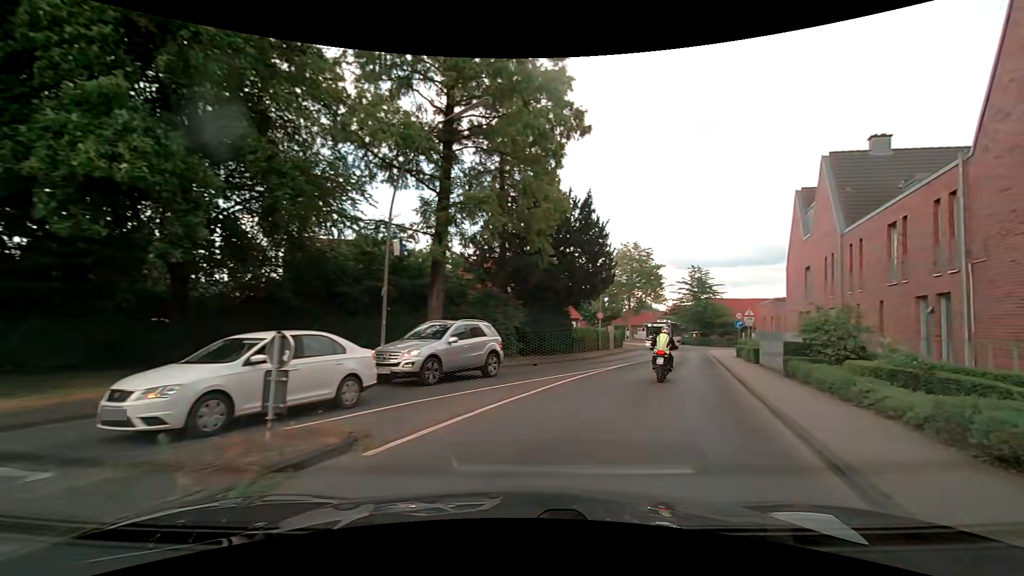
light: Day
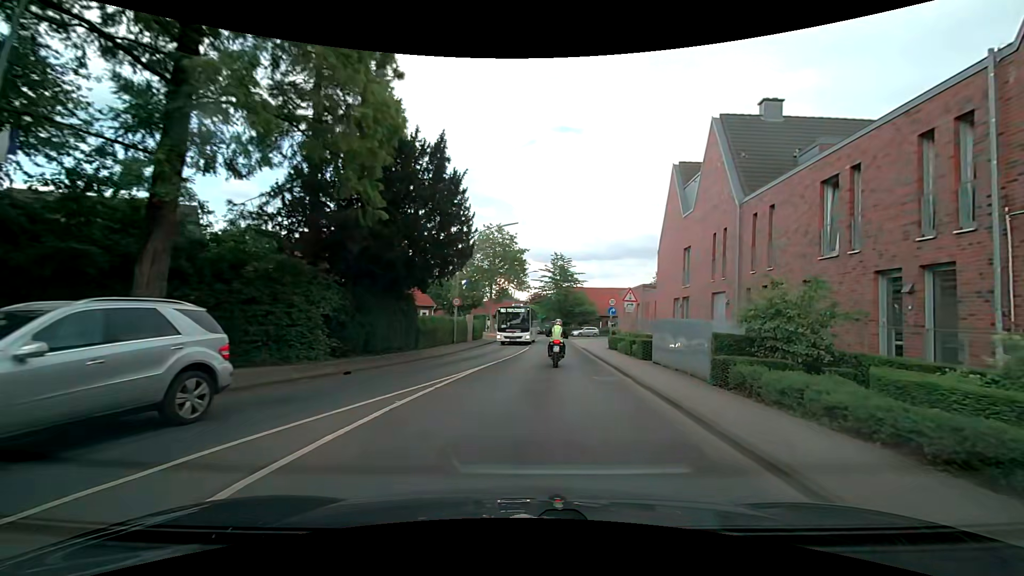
(+1.2, +7.8) m; +16°
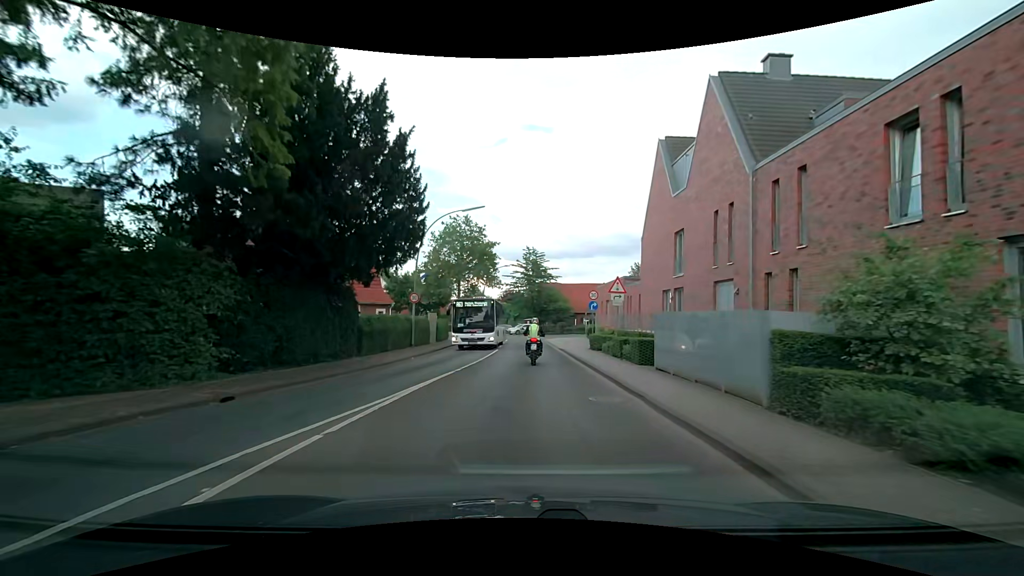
(+0.2, +4.5) m; +4°
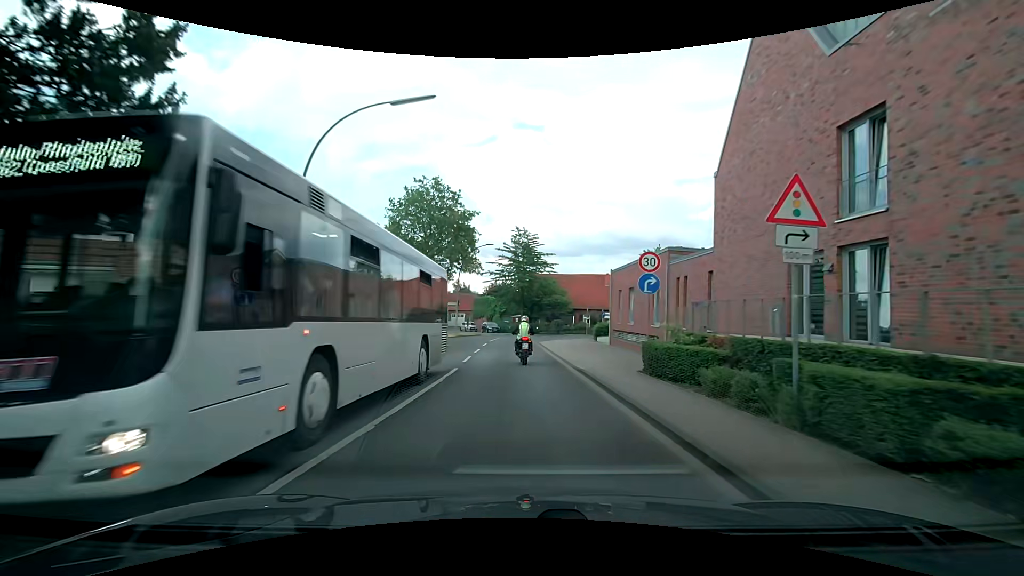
(+0.1, +14.7) m; 0°
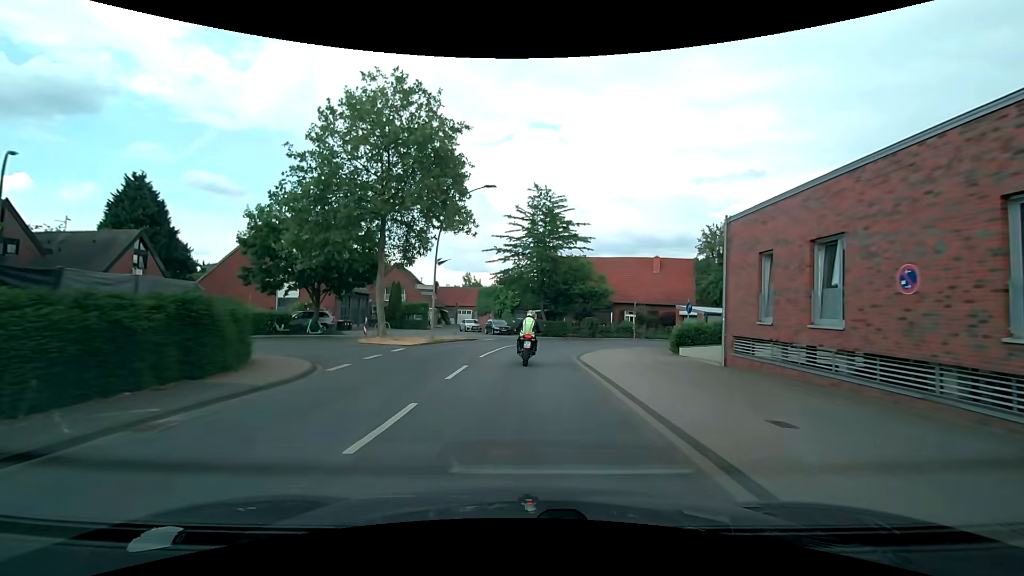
(-0.1, +19.0) m; -1°
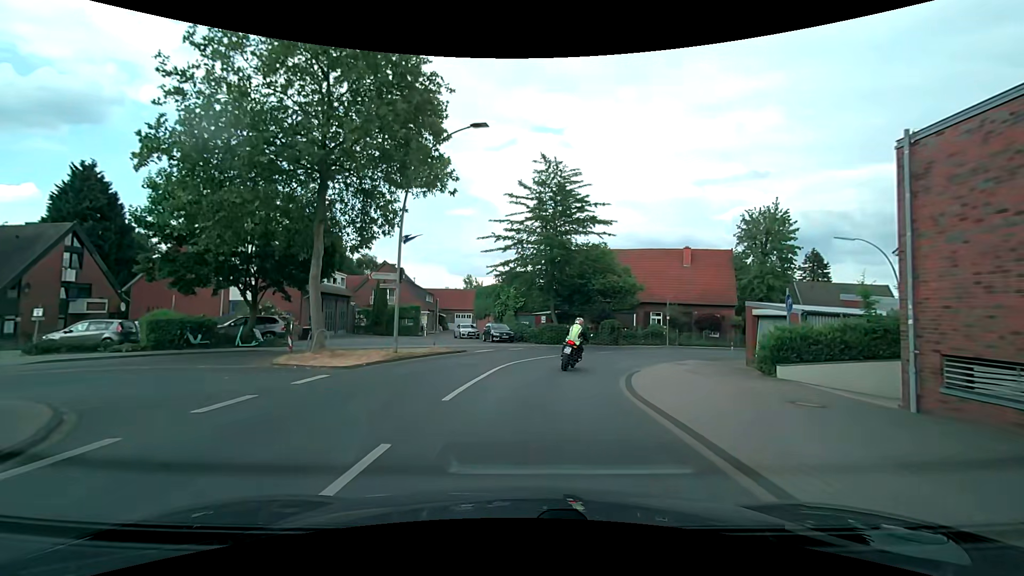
(-0.1, +8.9) m; -1°
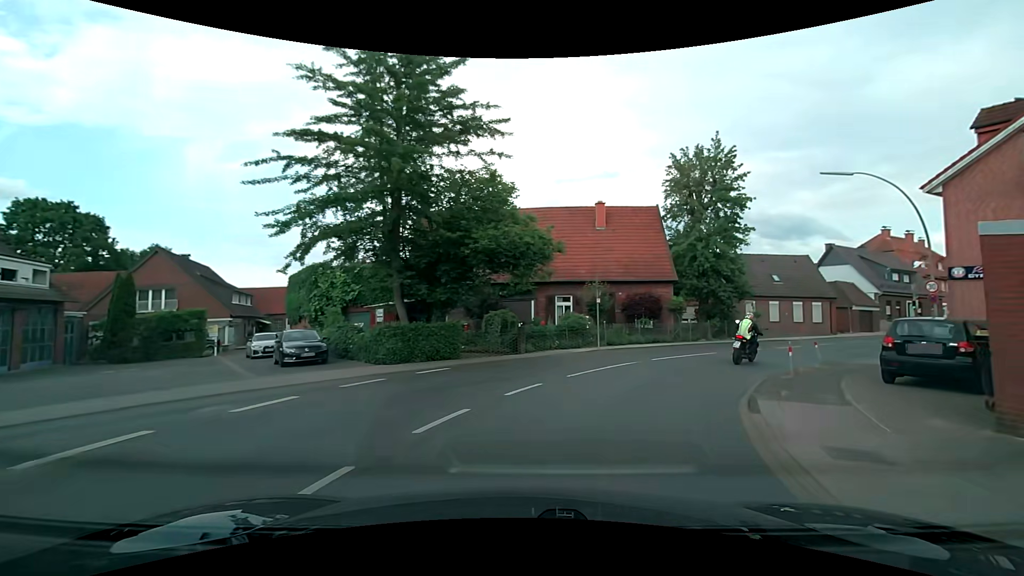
(+1.4, +16.8) m; +15°
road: secondary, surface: asphalt
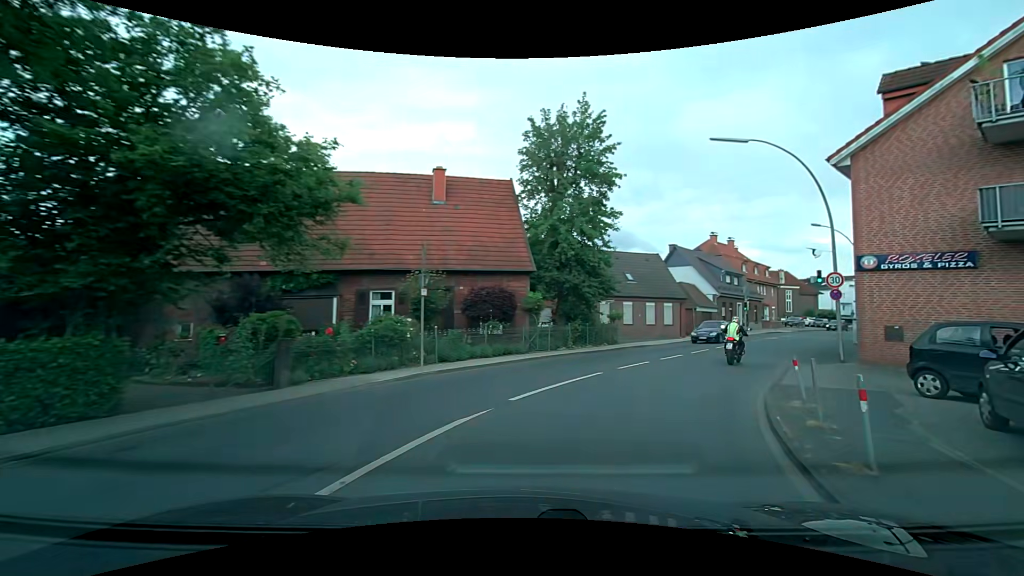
(+1.2, +8.5) m; +17°
(+2, +10) (+6, +19) (+12, +27) (+17, +35) (+24, +43) (+30, +51) (+37, +58) (+44, +65) (+51, +72) (+58, +79) m
